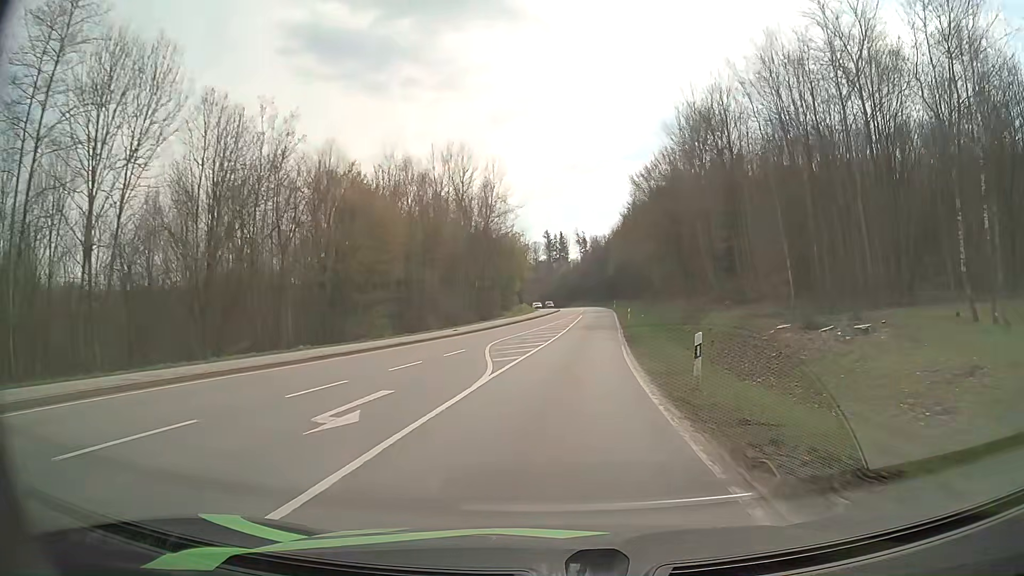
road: secondary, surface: asphalt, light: Day
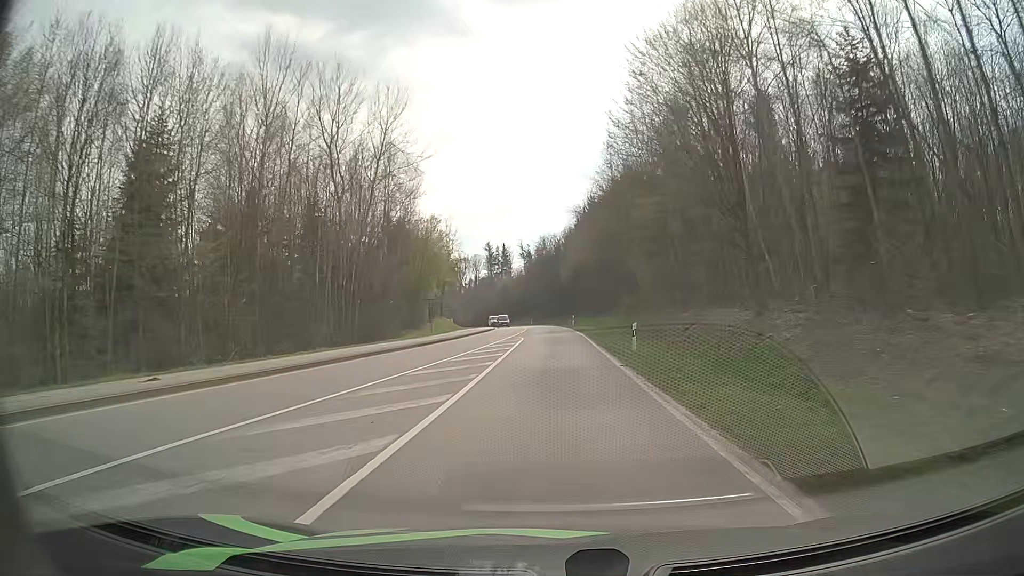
(+1.7, +31.7) m; +5°
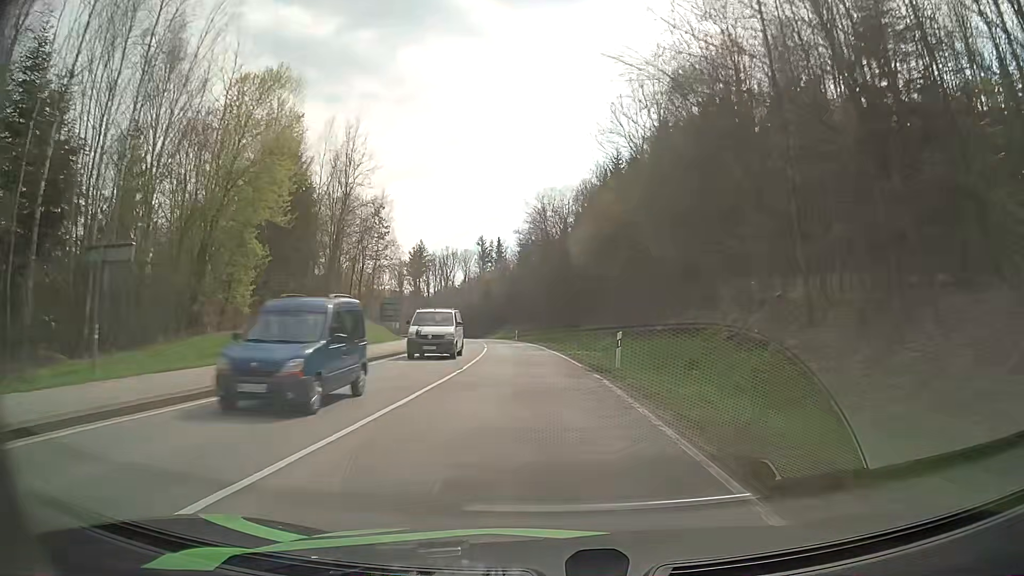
(+0.4, +45.8) m; 0°
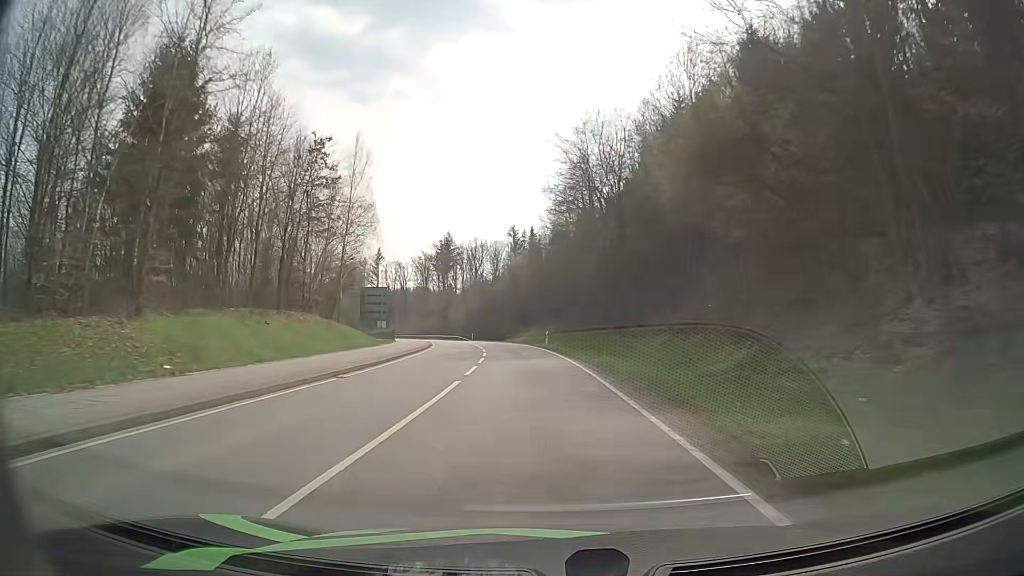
(-0.5, +24.0) m; -3°
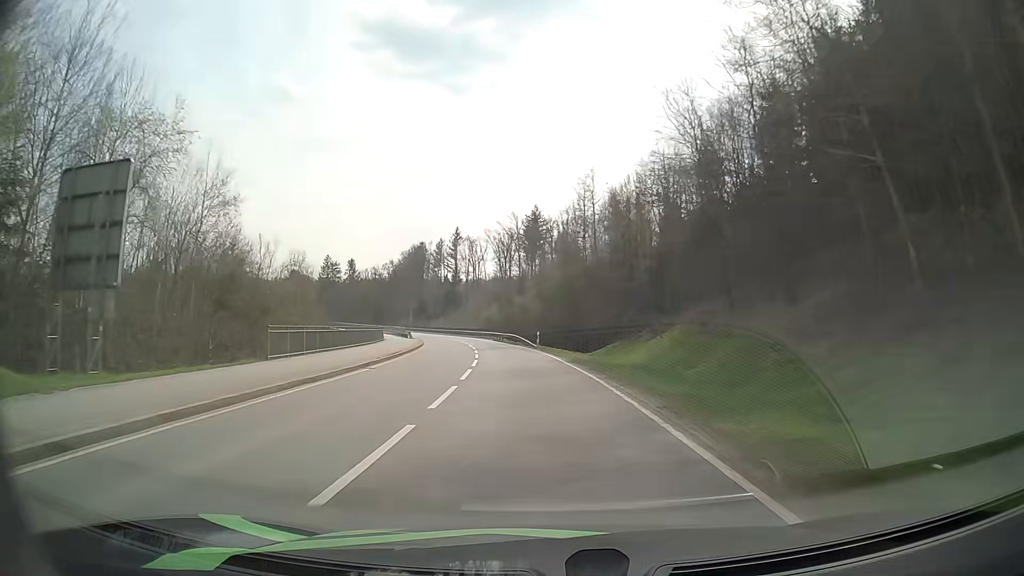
(-3.3, +49.5) m; -8°
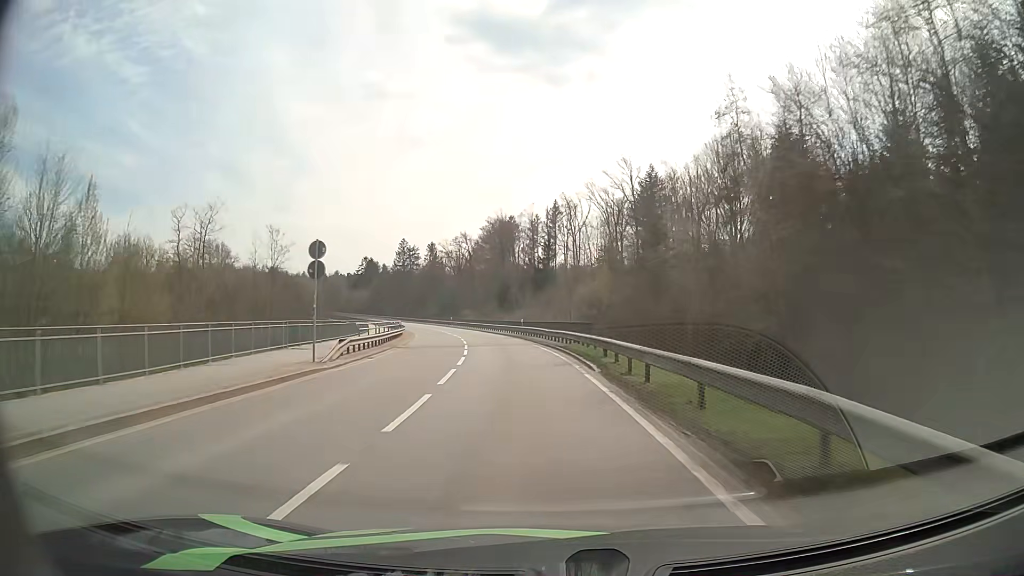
(-4.3, +51.2) m; -9°
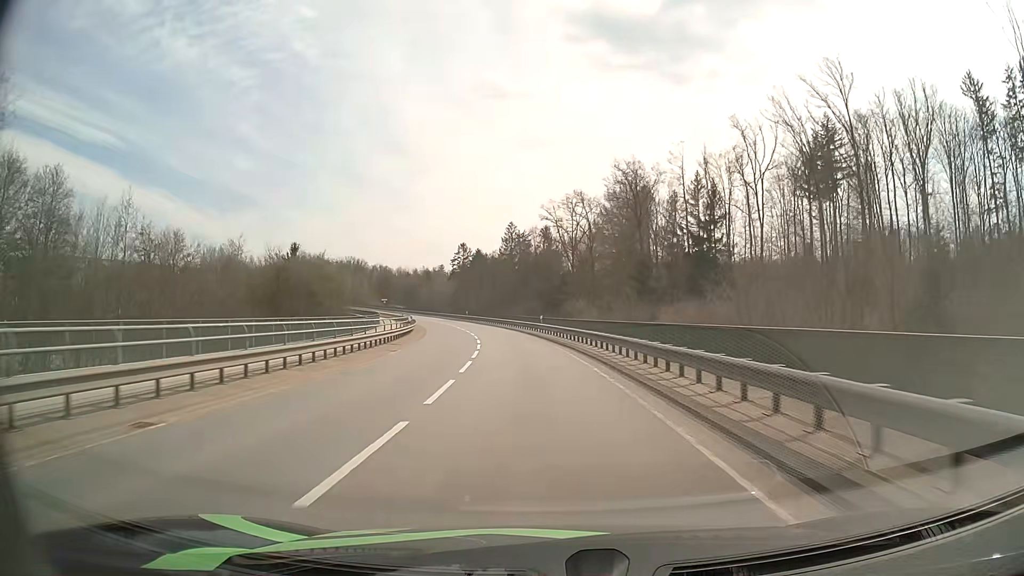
(-4.8, +51.4) m; -10°
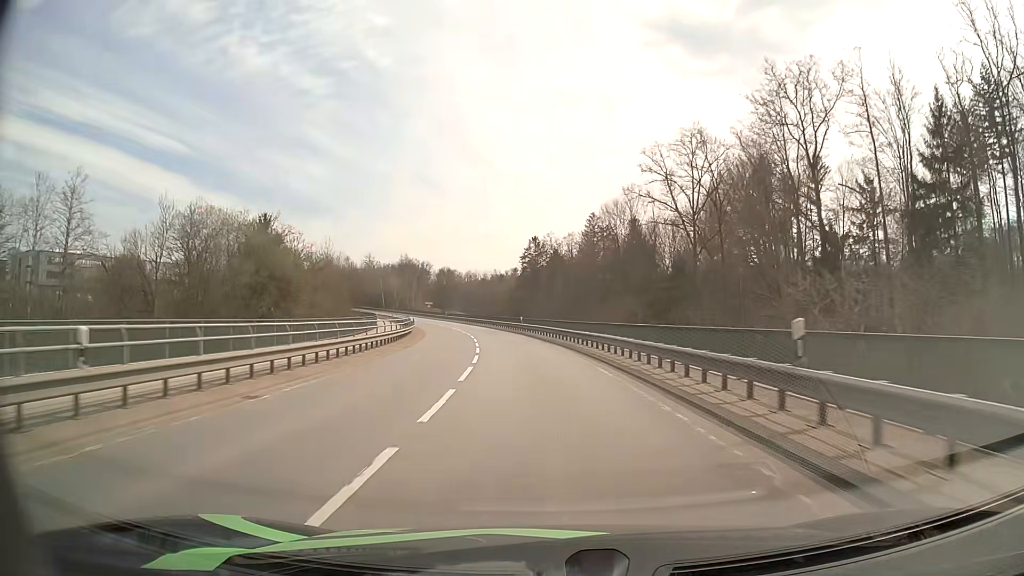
(-2.5, +38.1) m; -7°
(0, +10) (0, +20) (-1, +30) (-2, +40) (-4, +50) (-6, +60) (-8, +69) (-10, +79) (-13, +89) (-16, +98) m
